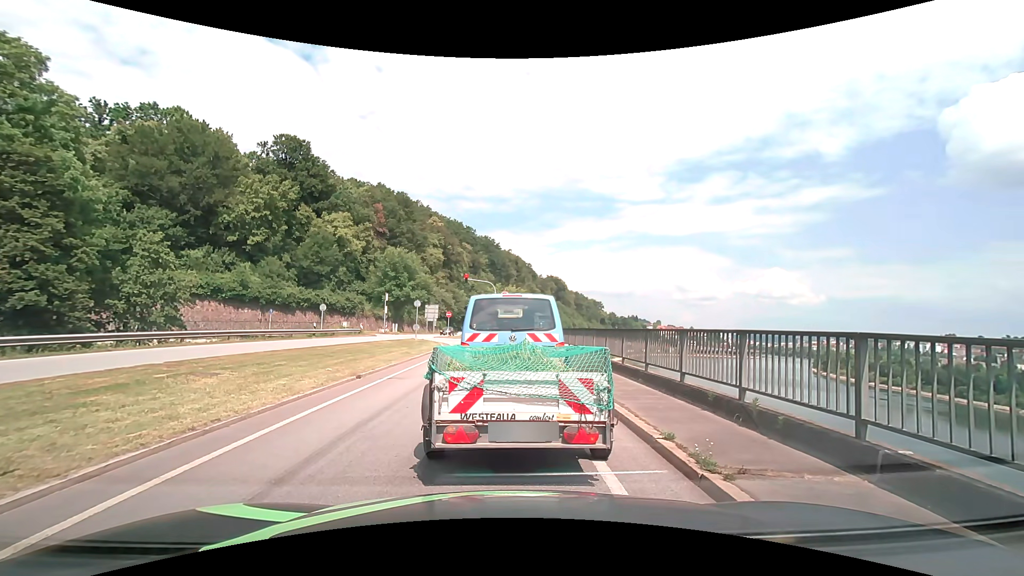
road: primary_link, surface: asphalt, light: Day
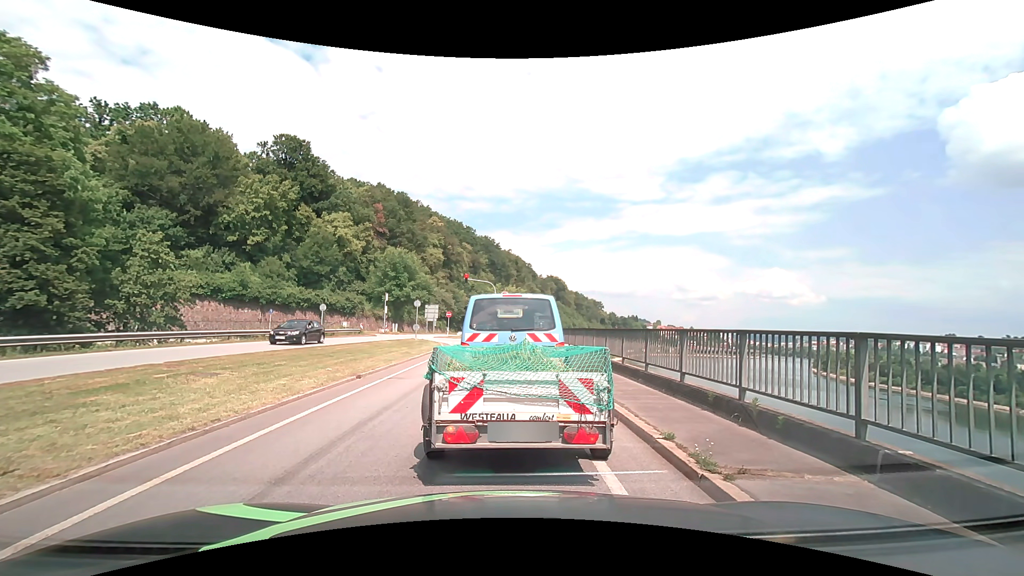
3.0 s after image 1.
(0.0, +0.1) m; 0°
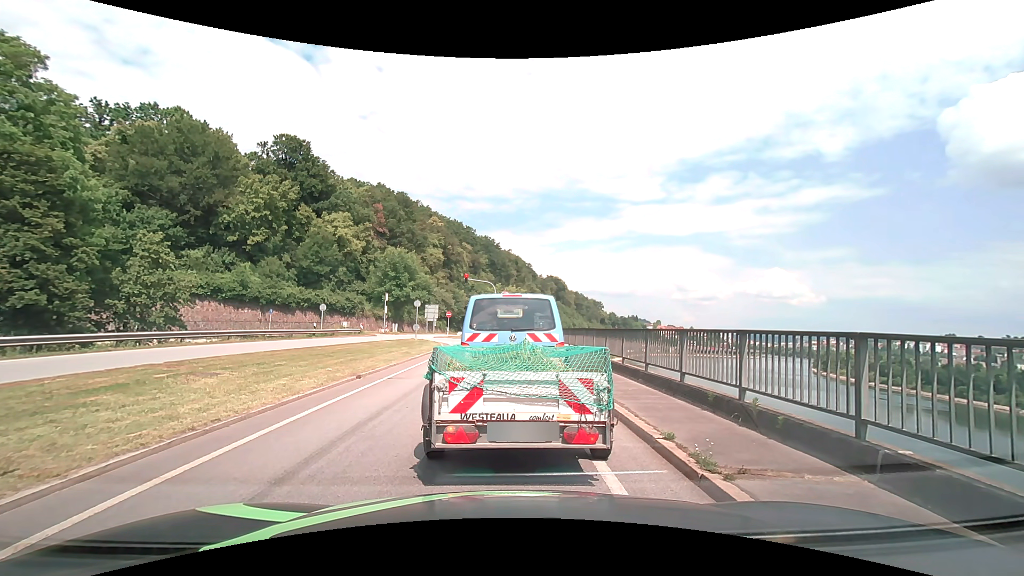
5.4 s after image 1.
(0.0, 0.0) m; 0°
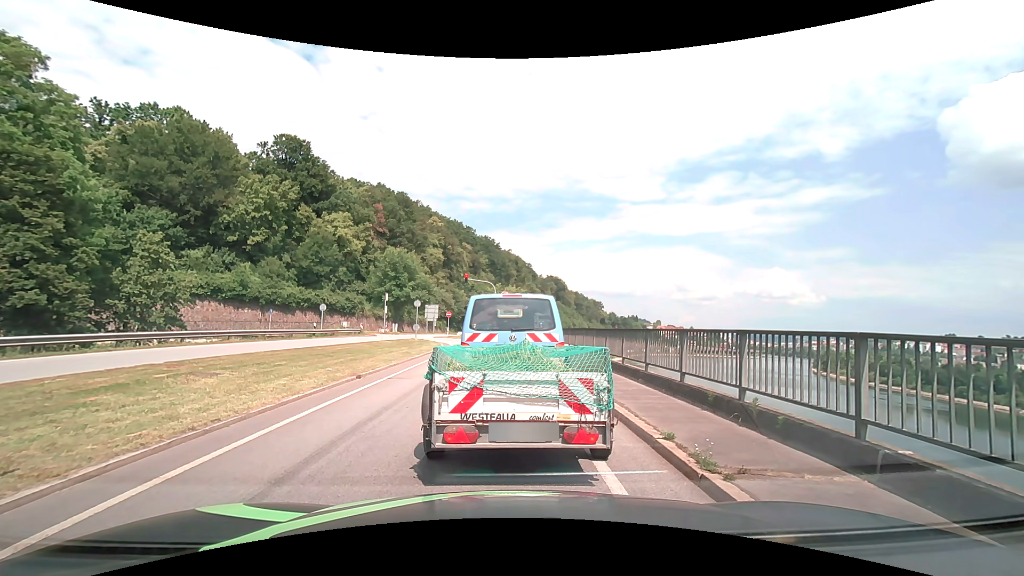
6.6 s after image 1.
(0.0, 0.0) m; 0°
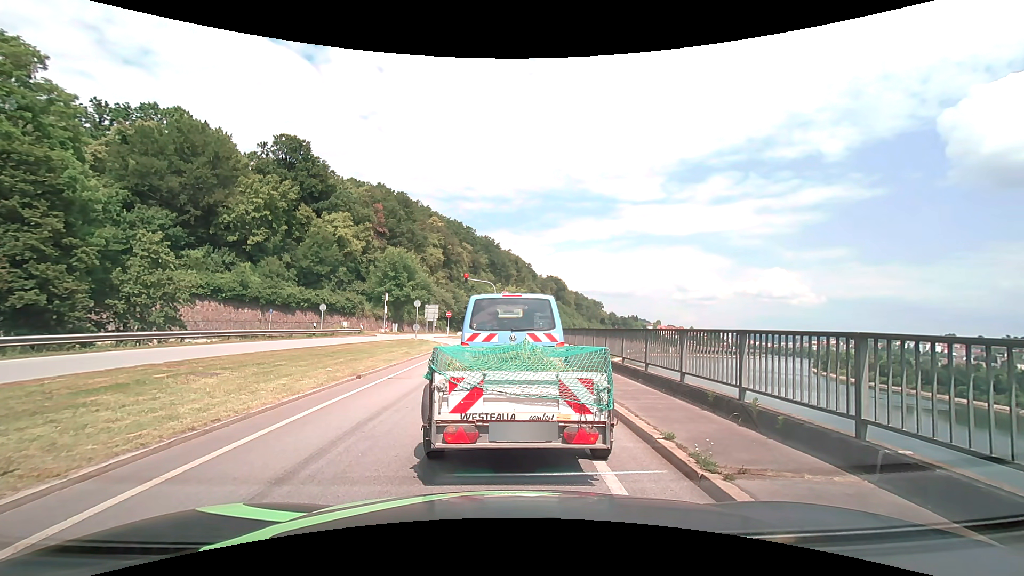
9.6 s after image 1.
(0.0, 0.0) m; 0°
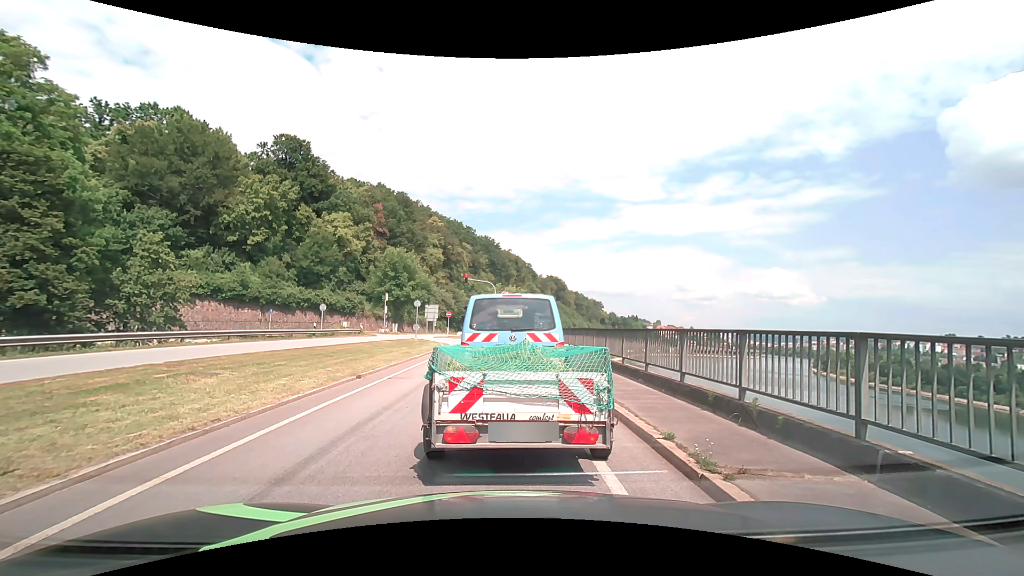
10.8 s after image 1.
(0.0, 0.0) m; 0°
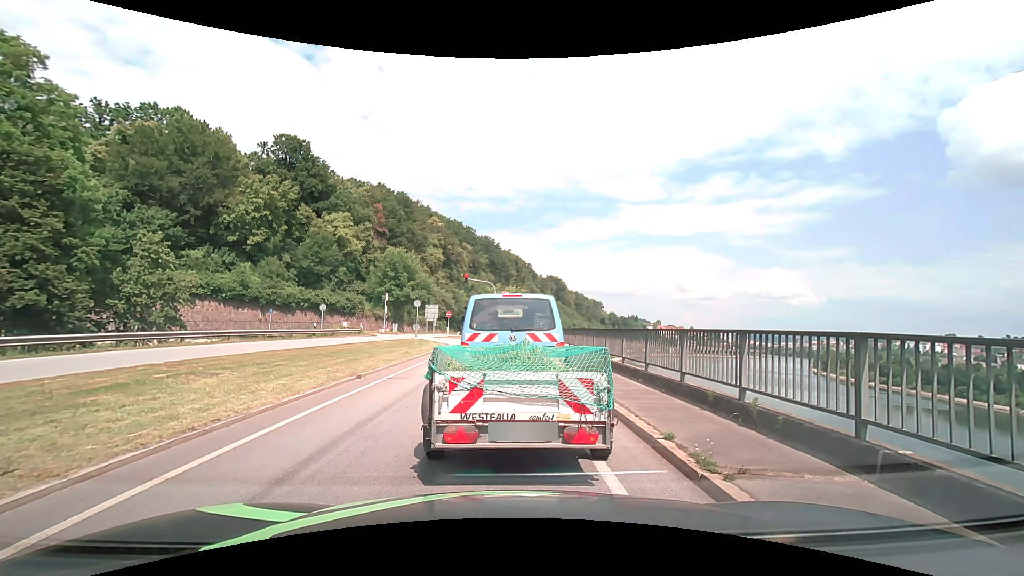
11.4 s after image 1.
(0.0, 0.0) m; 0°
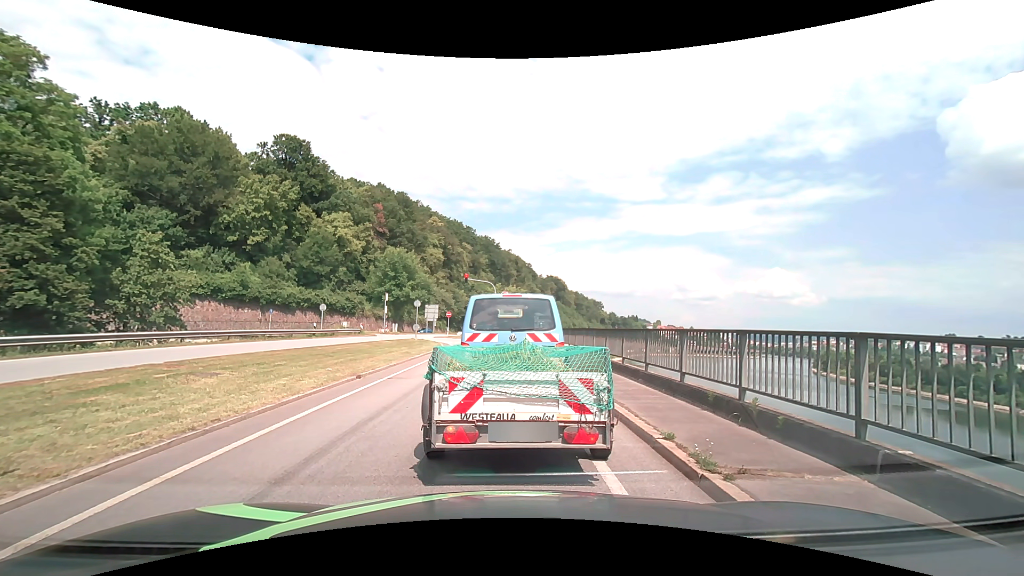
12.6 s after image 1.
(0.0, 0.0) m; 0°
